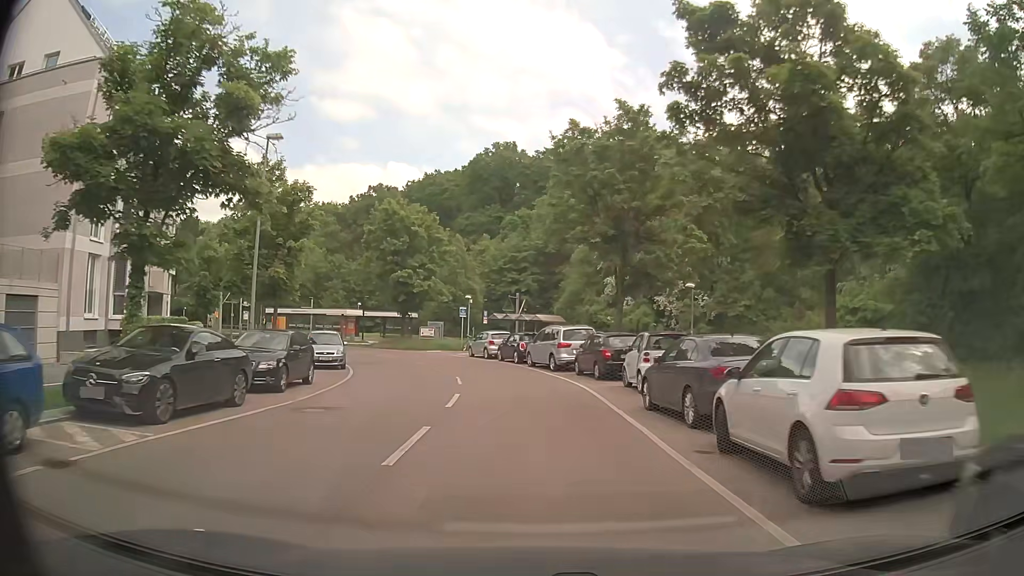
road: secondary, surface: asphalt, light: Day
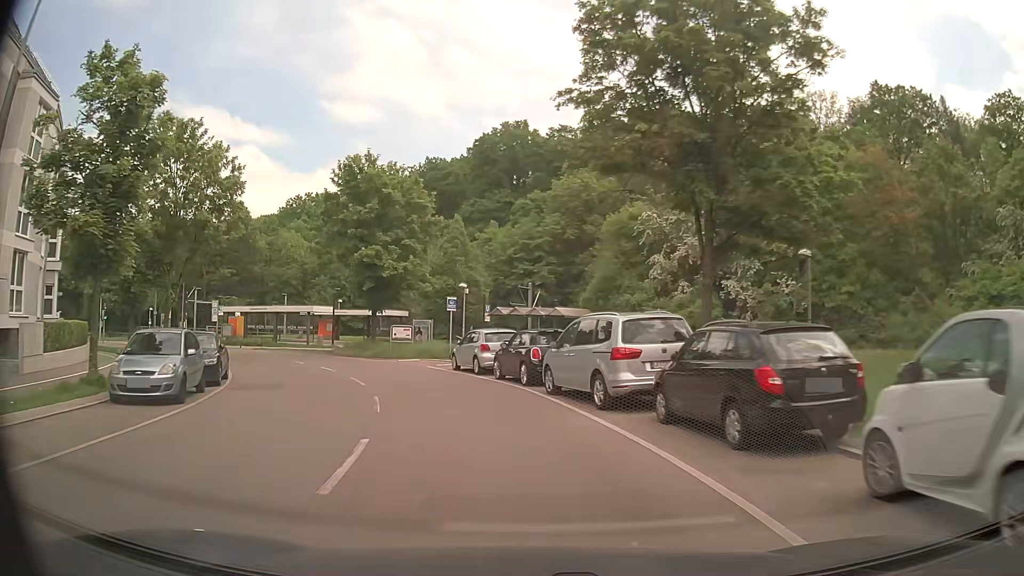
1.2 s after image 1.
(-0.1, +13.7) m; -1°
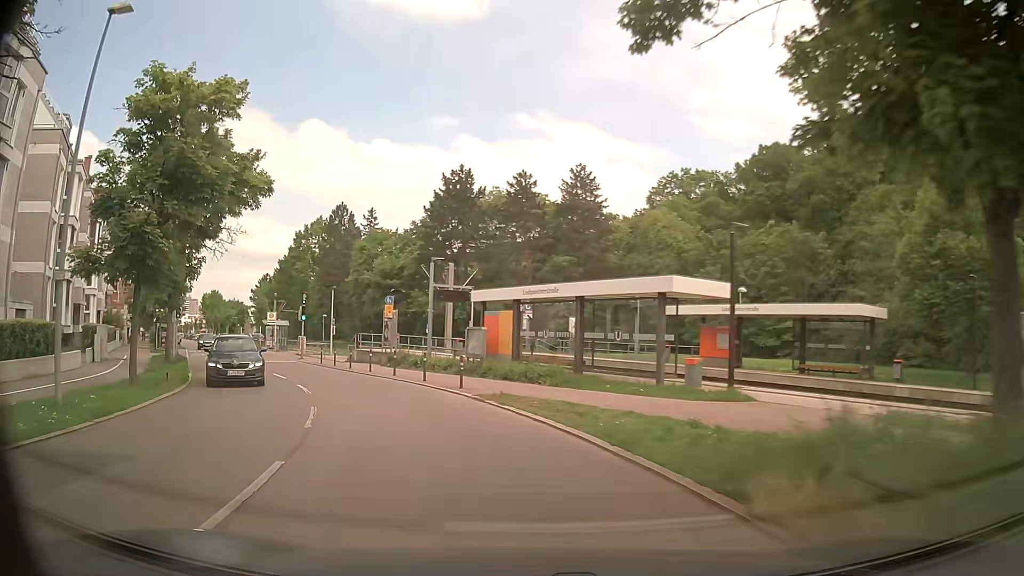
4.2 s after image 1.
(-8.7, +31.1) m; -34°
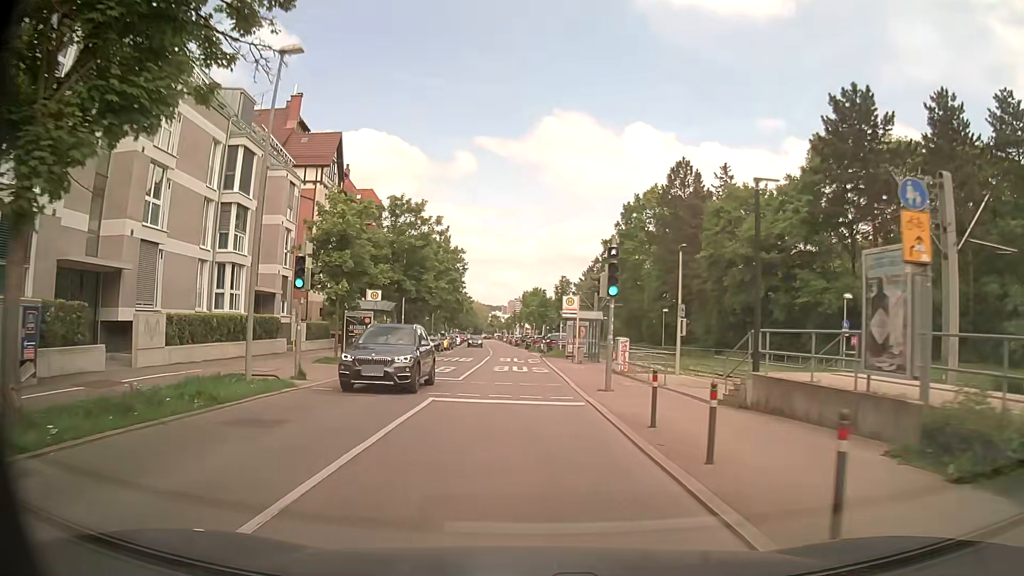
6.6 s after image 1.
(-6.5, +24.2) m; -28°
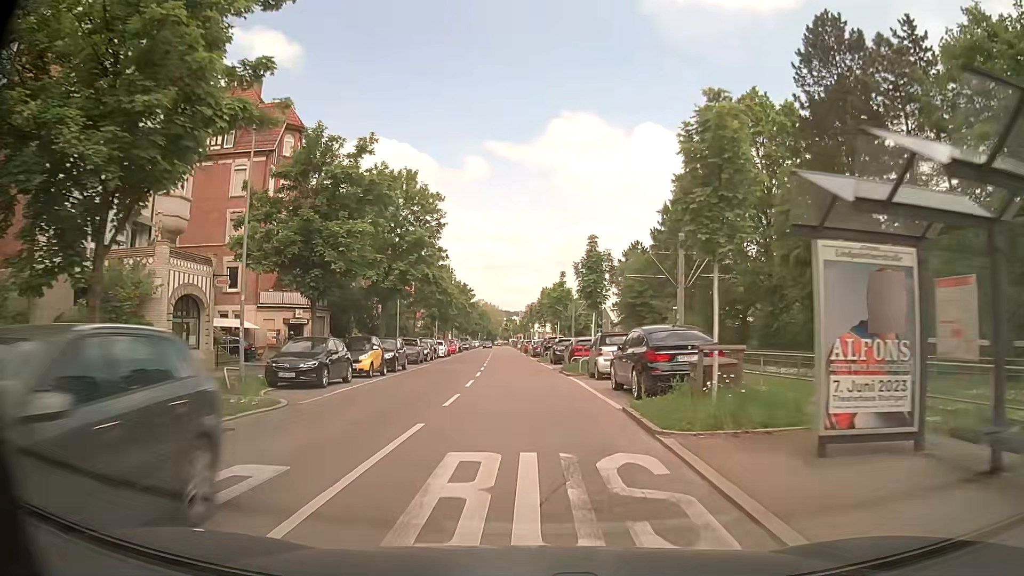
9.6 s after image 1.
(-0.7, +33.4) m; -1°
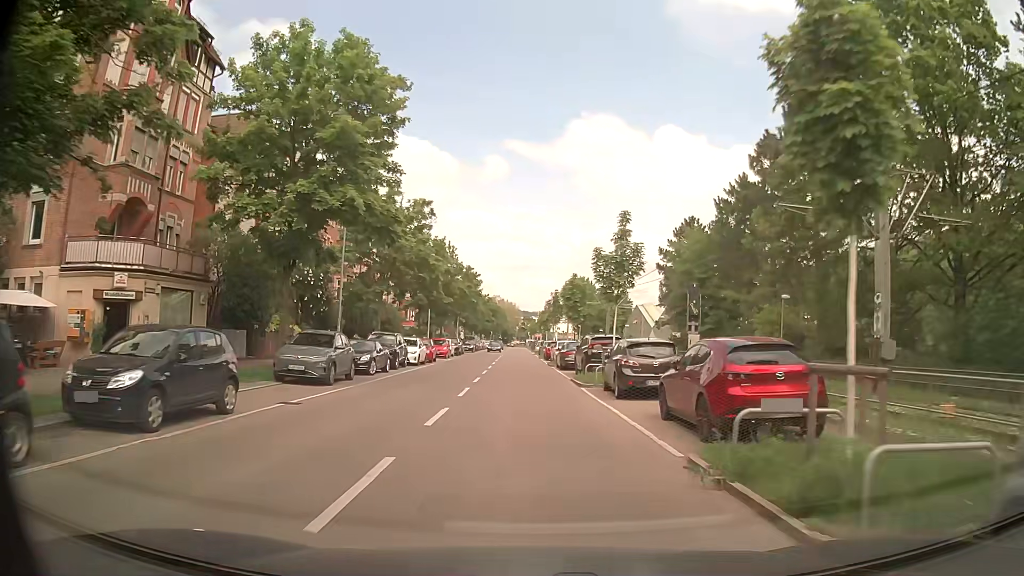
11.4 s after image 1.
(-0.6, +21.1) m; -2°
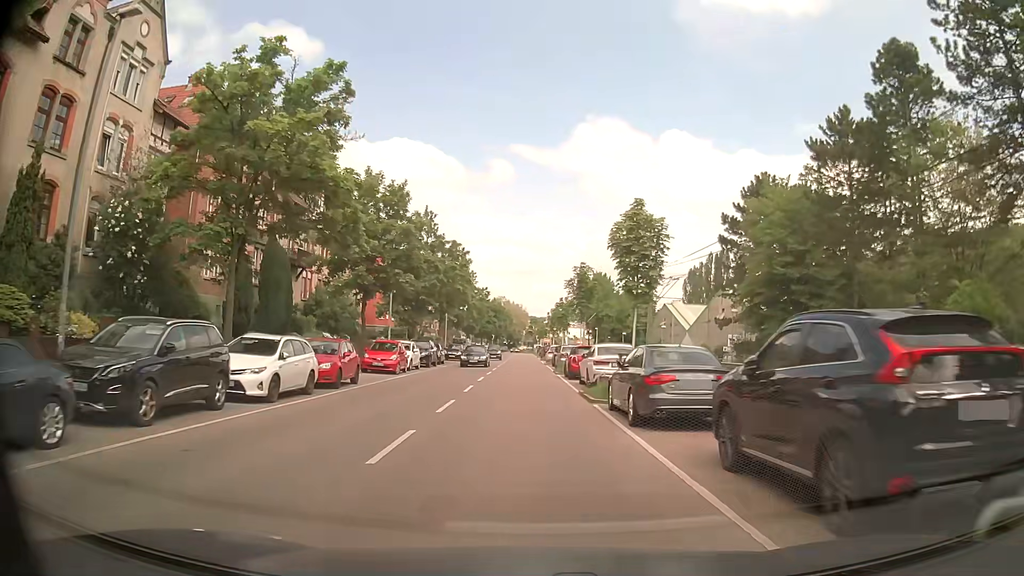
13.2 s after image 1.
(-0.1, +21.3) m; -1°
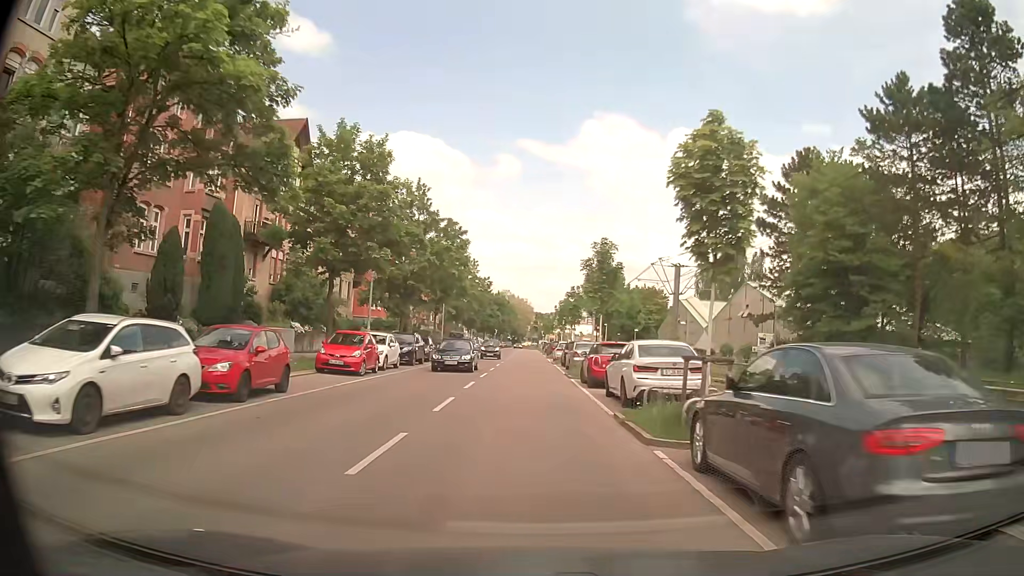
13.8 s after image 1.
(0.0, +7.1) m; +1°
